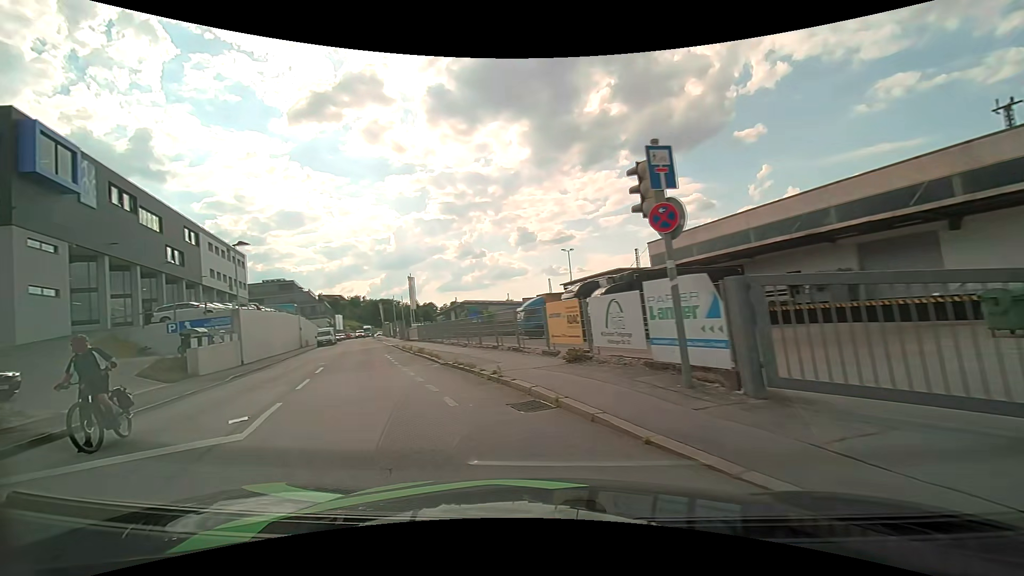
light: Day
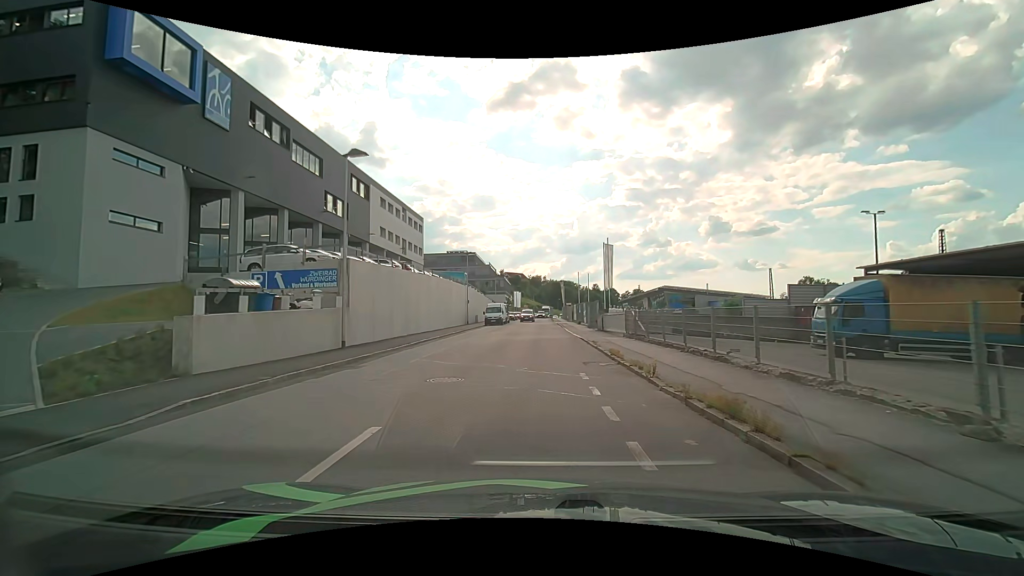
(-5.1, +16.6) m; -20°
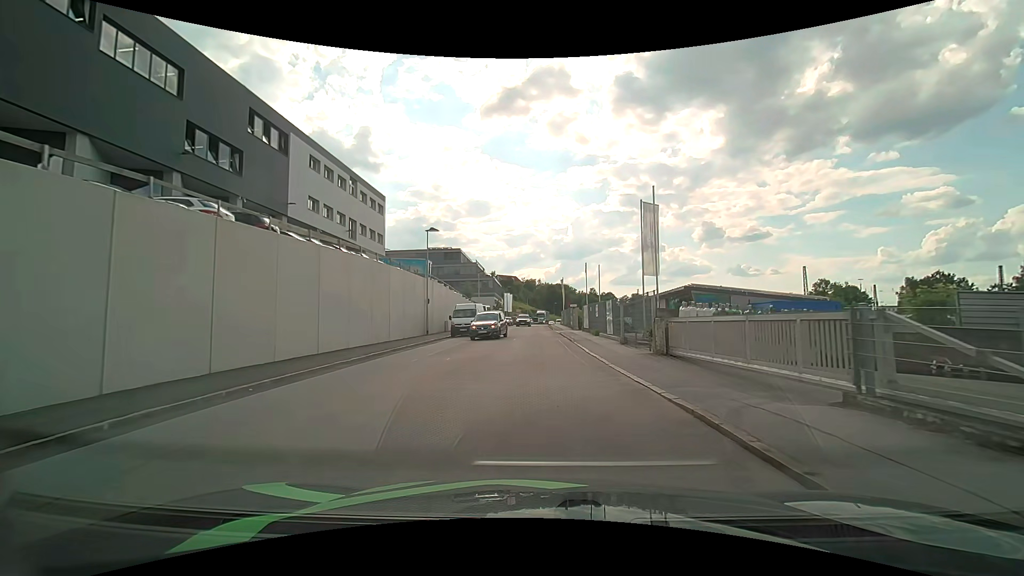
(0.0, +18.6) m; +1°
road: residential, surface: asphalt
(0, +10) (0, +20) (0, +30) (0, +40) (-1, +50) (-1, +60) (-1, +70) (-1, +80) (-1, +90) (0, +100) m
